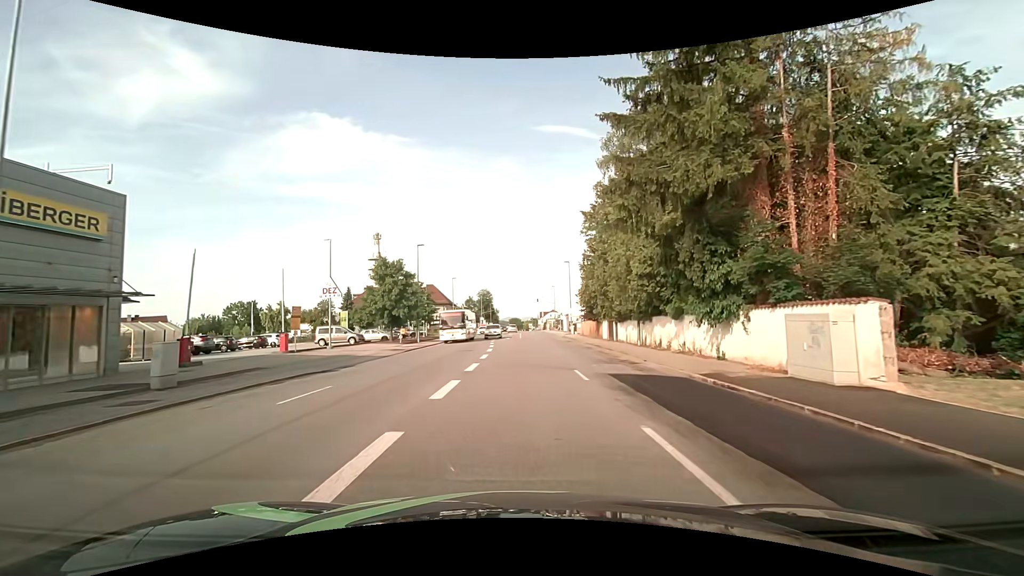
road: tertiary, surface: asphalt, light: Day
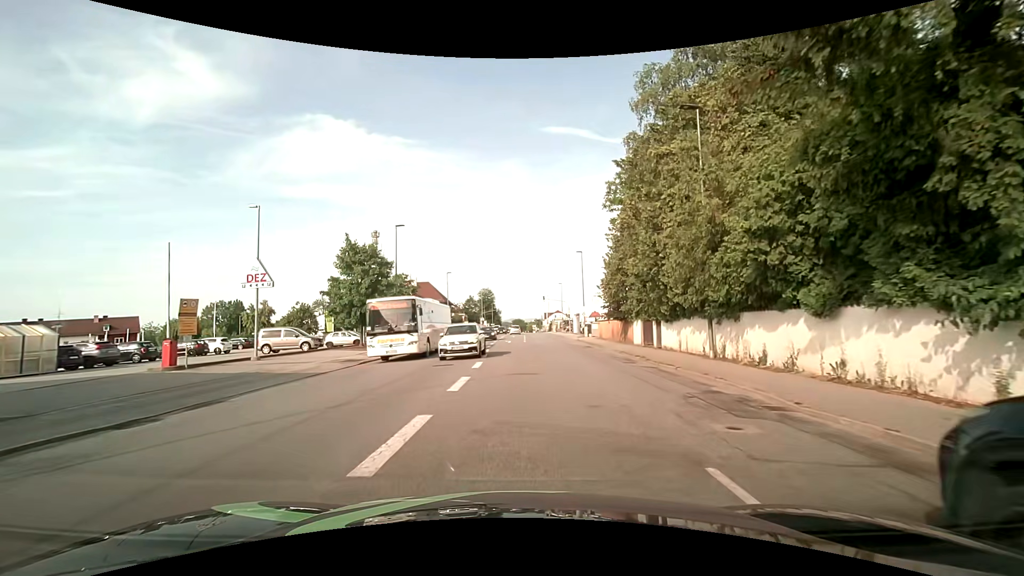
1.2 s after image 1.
(0.0, +10.6) m; 0°
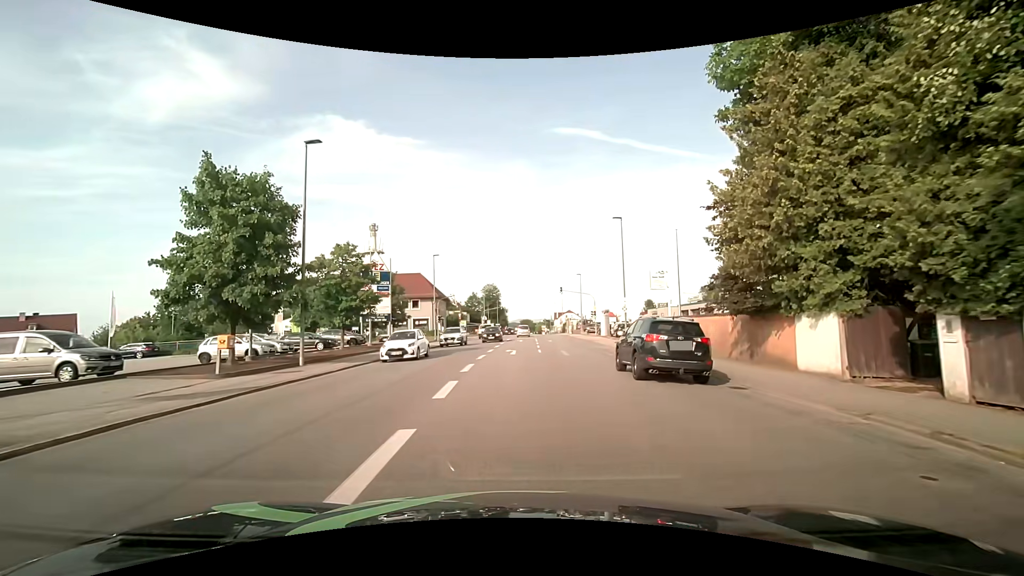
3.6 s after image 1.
(-0.1, +19.0) m; -1°
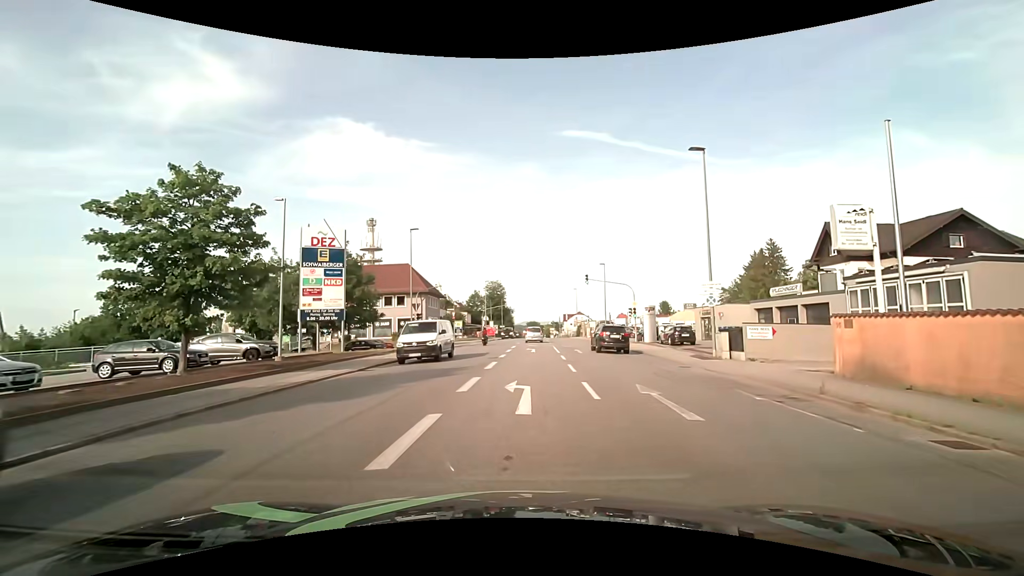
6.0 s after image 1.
(-0.3, +16.6) m; -1°
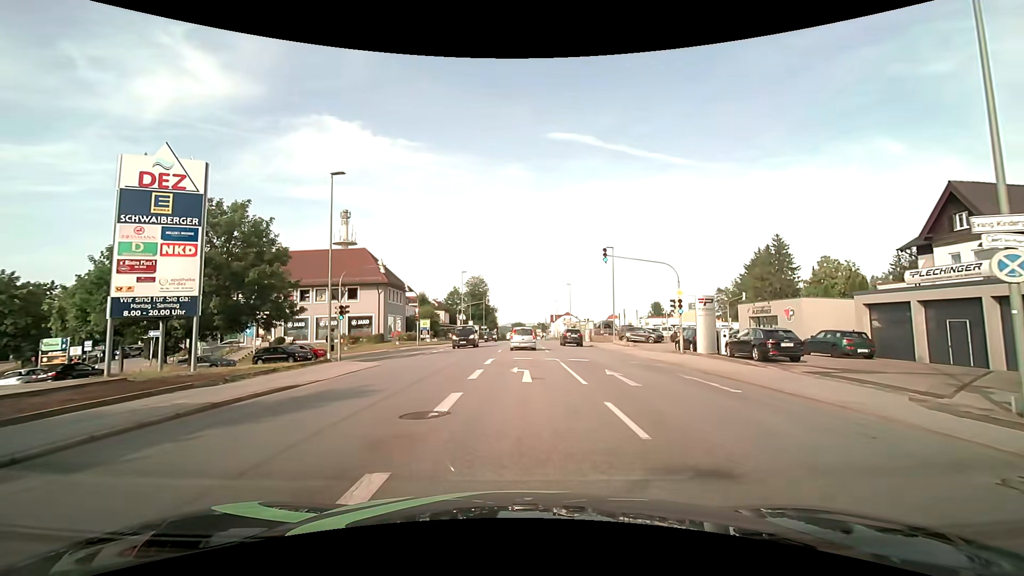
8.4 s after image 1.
(+0.3, +15.2) m; +2°
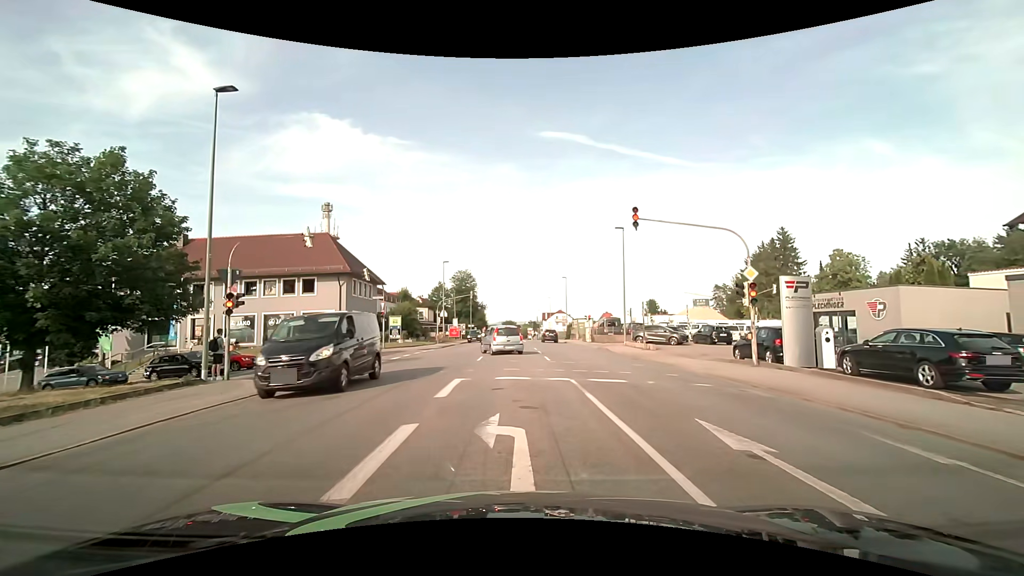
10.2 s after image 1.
(+0.1, +9.5) m; +2°
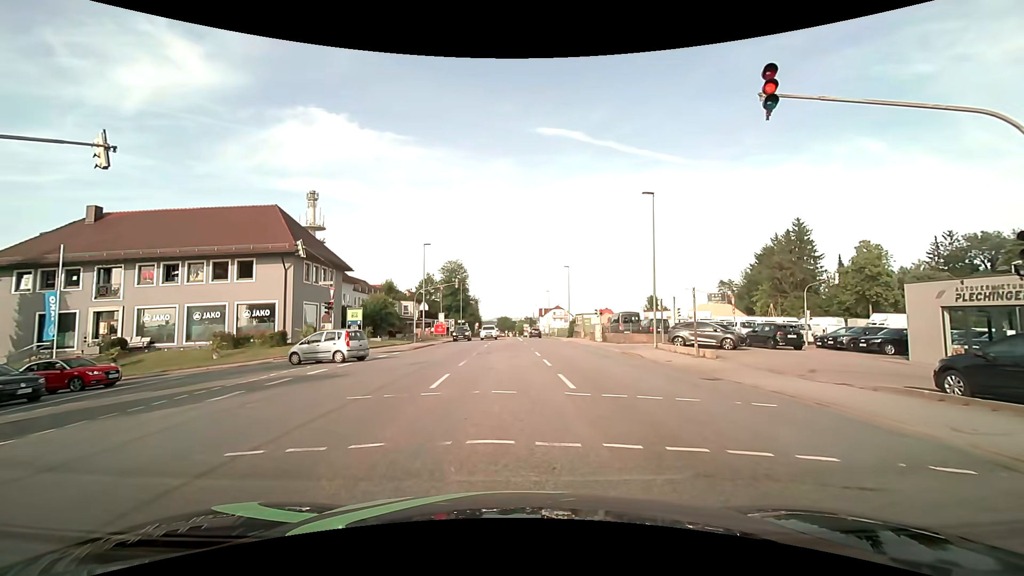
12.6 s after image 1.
(0.0, +10.2) m; 0°
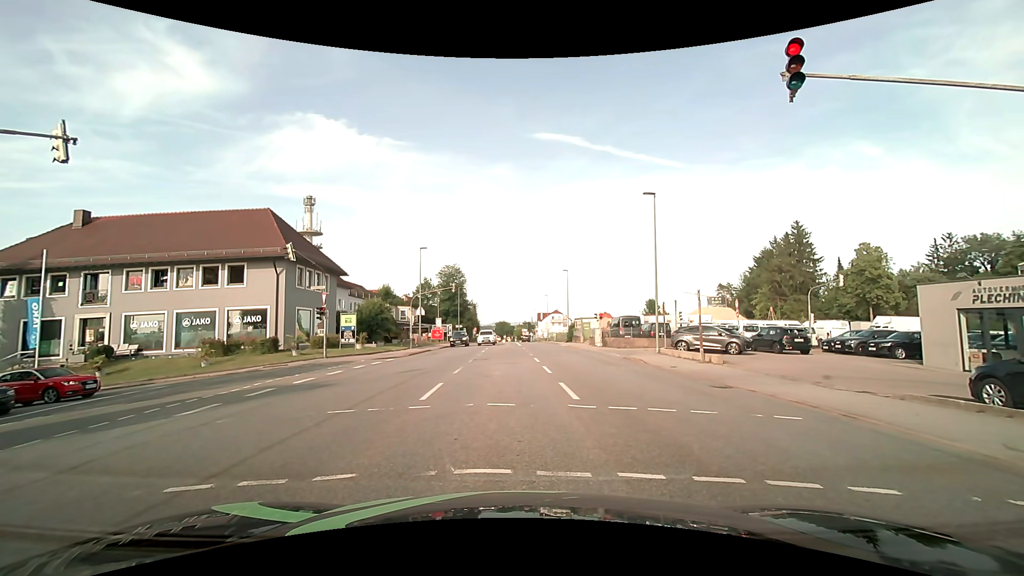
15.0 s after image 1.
(0.0, +0.8) m; +1°
